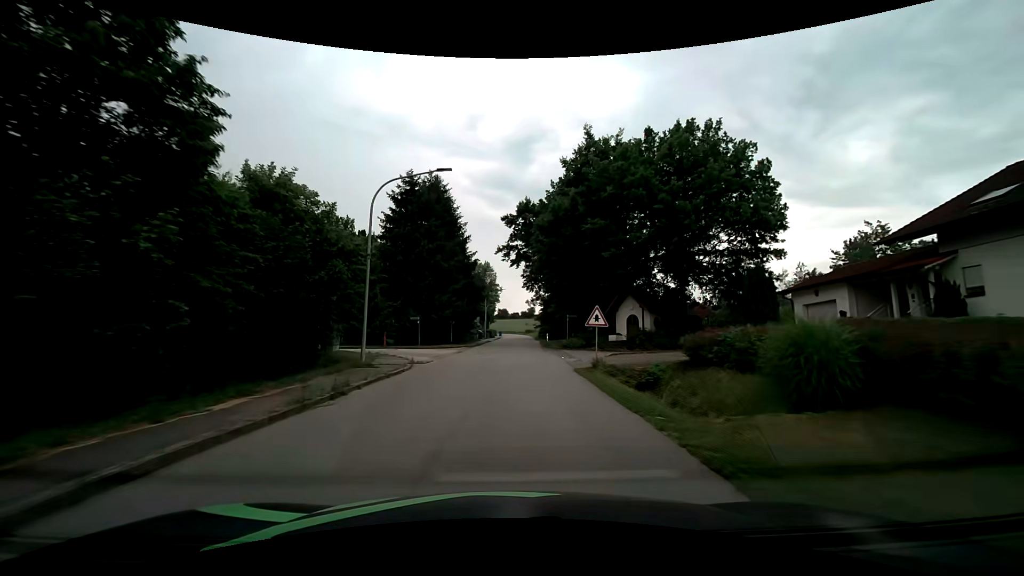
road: tertiary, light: Day
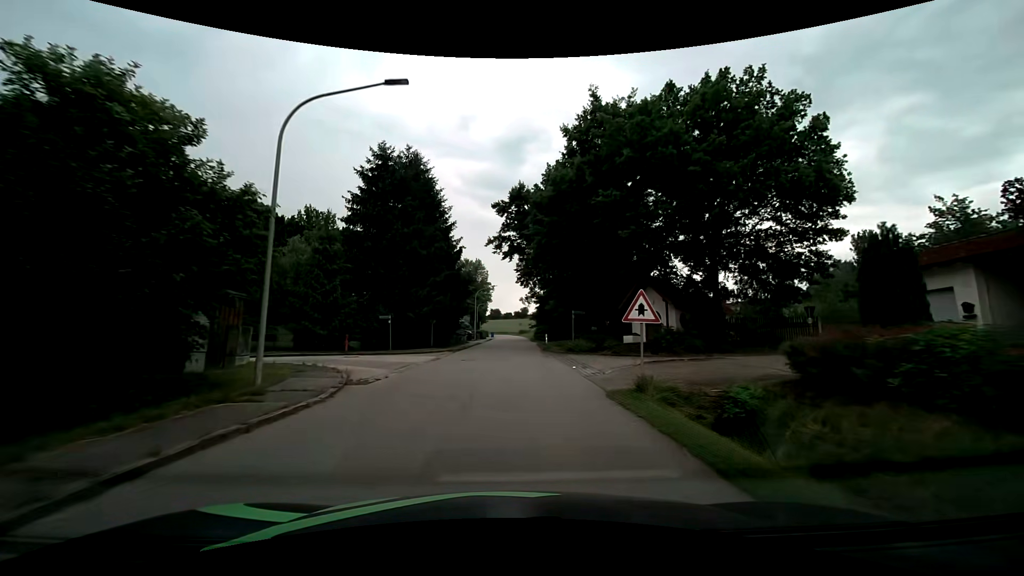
(+0.1, +7.0) m; +1°
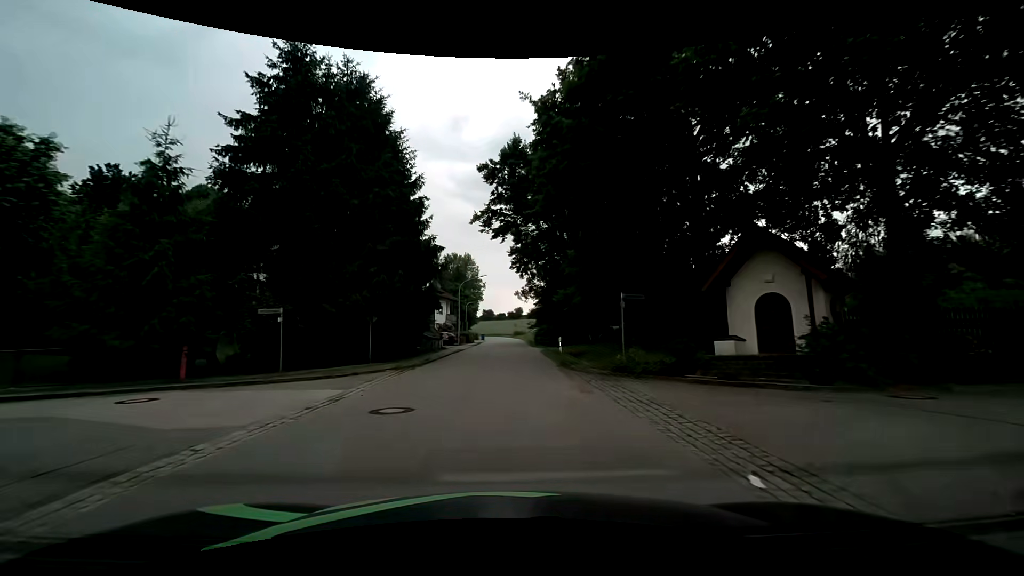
(+0.1, +14.3) m; 0°
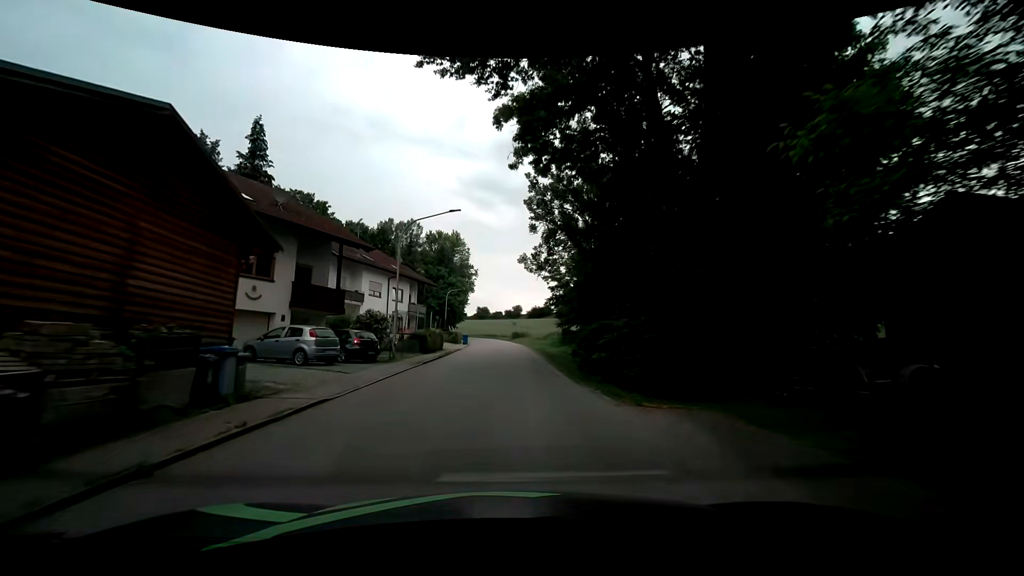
(+0.1, +29.3) m; +1°
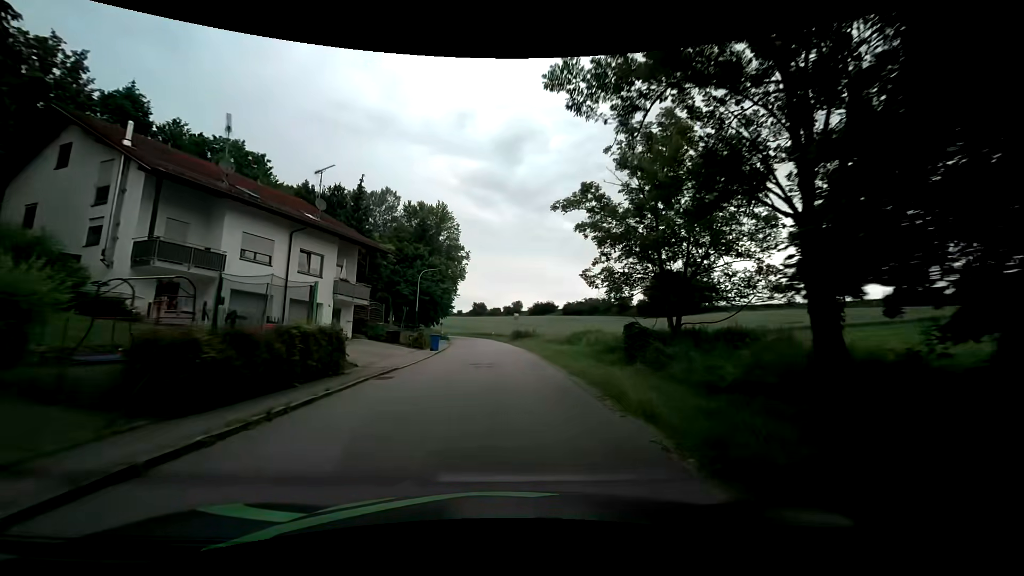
(0.0, +22.5) m; +1°
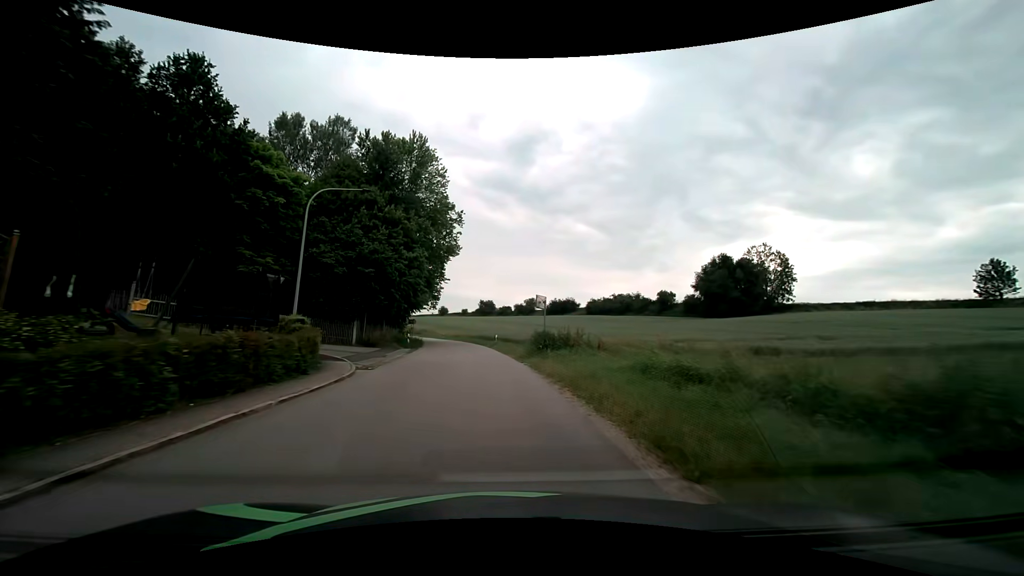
(-0.3, +30.3) m; -2°
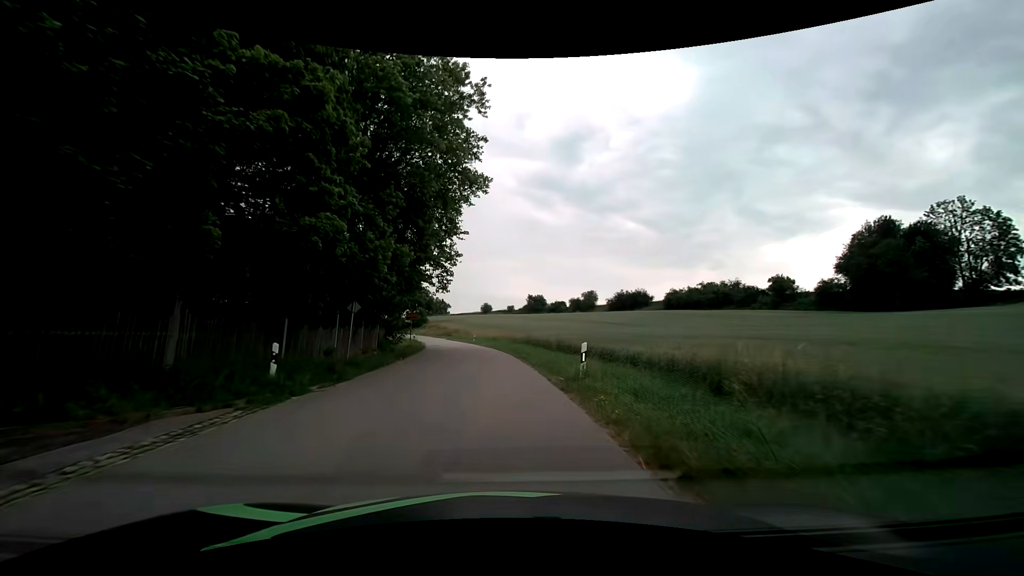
(-1.3, +30.4) m; -5°
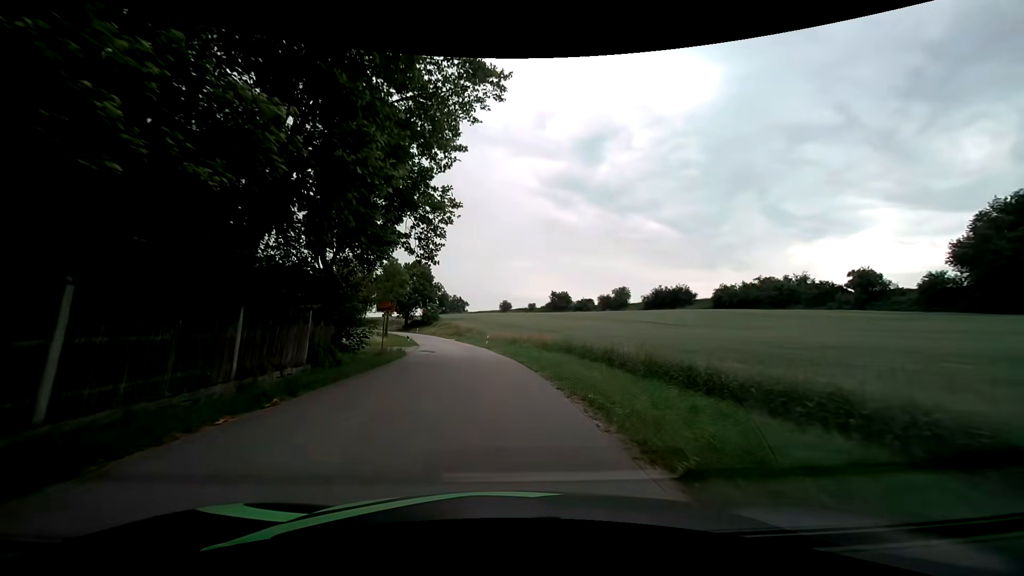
(-0.4, +15.2) m; -2°
(0, +10) (-1, +20) (-2, +30) (-3, +40) (-5, +50) (-7, +59) (-9, +69) (-12, +79) (-15, +88) (-19, +98) m
